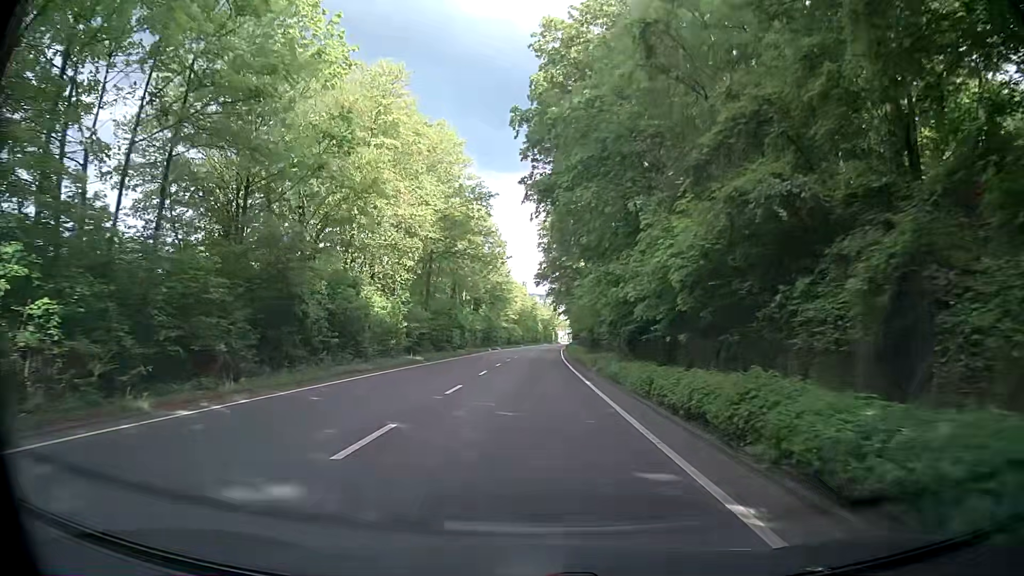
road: secondary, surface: asphalt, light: Day
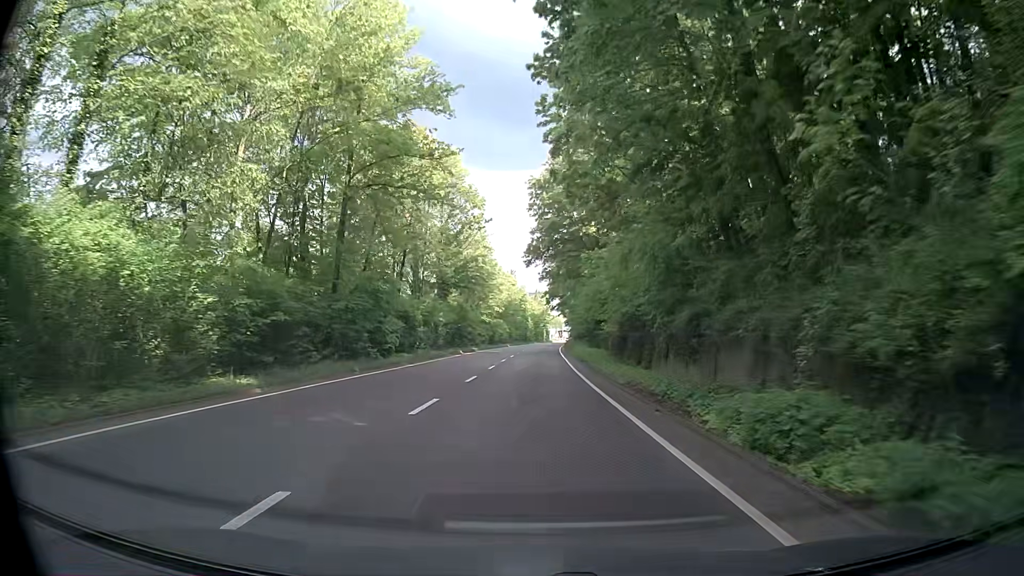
(-0.1, +22.7) m; 0°
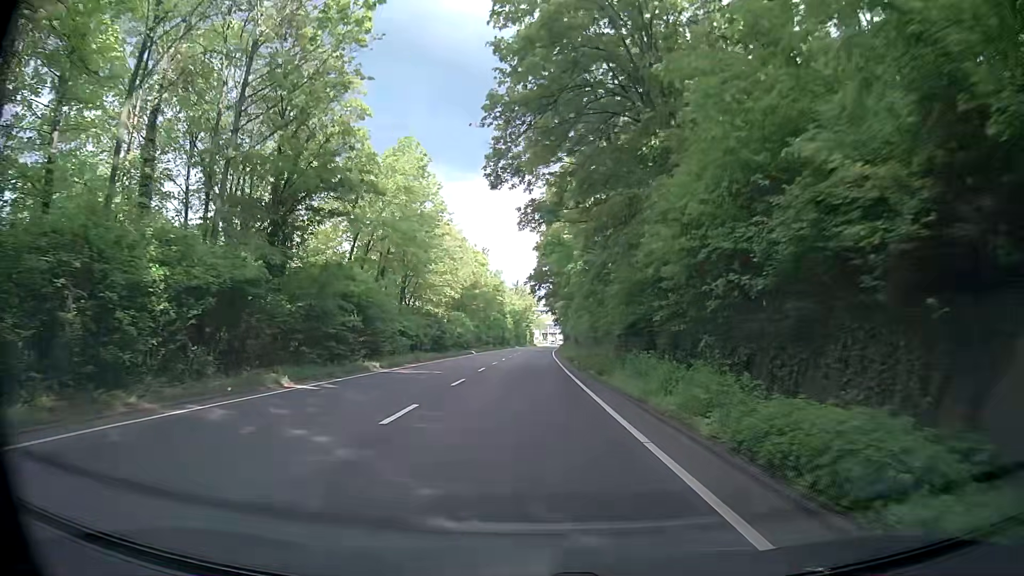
(+0.4, +37.1) m; +2°
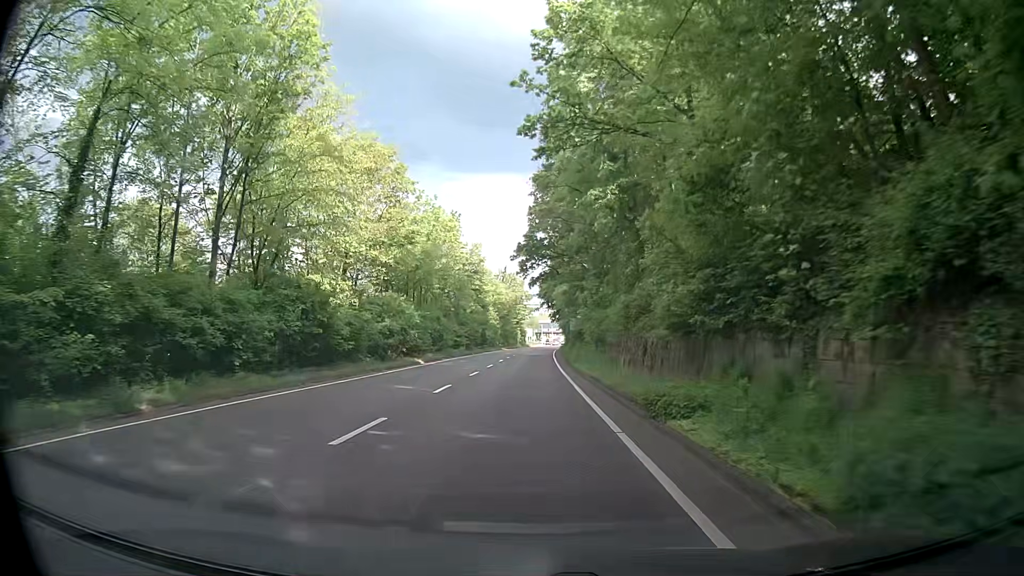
(-0.1, +29.0) m; 0°
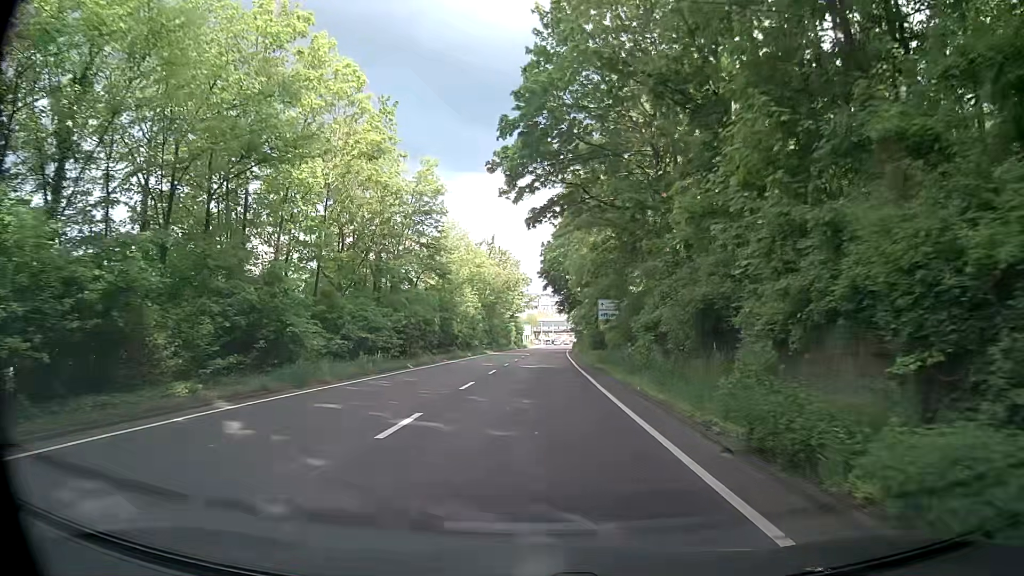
(-0.1, +35.4) m; 0°
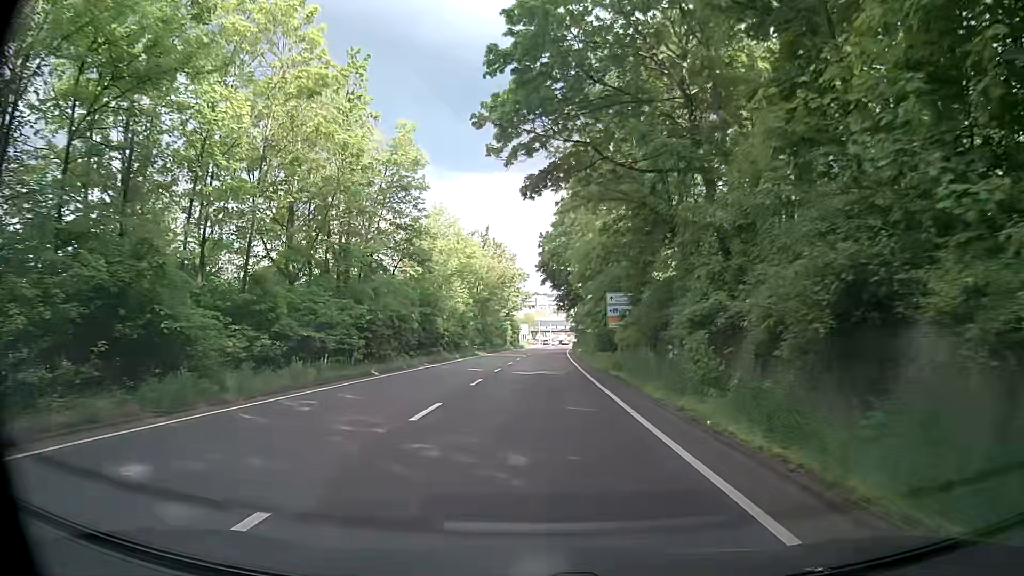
(0.0, +7.0) m; 0°
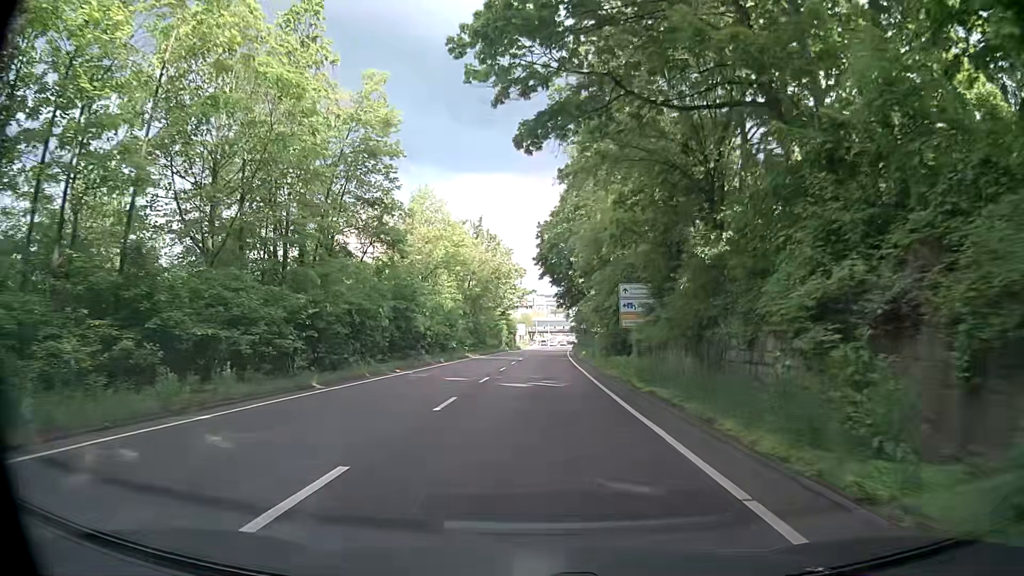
(0.0, +6.9) m; -1°
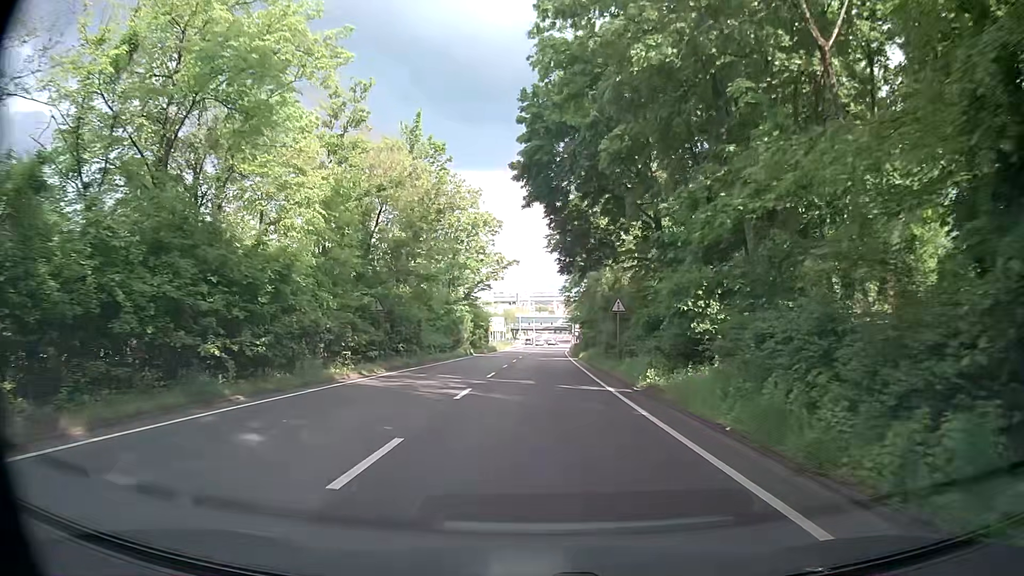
(+1.1, +34.0) m; +3°
(0, +10) (0, +20) (0, +30) (0, +40) (+1, +50) (+1, +60) (+1, +70) (+1, +80) (+2, +90) (+2, +100) m
